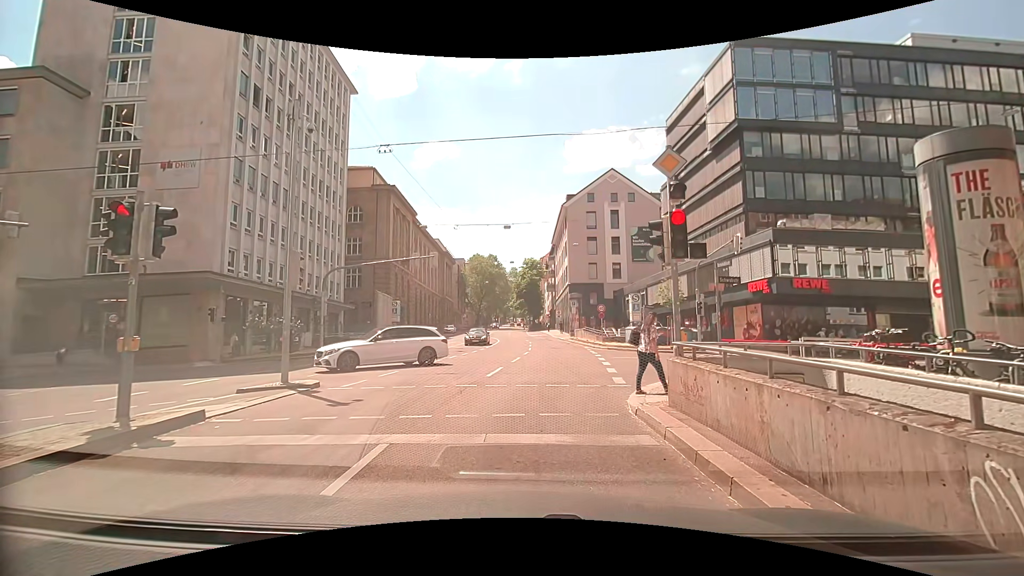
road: secondary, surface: asphalt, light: Day
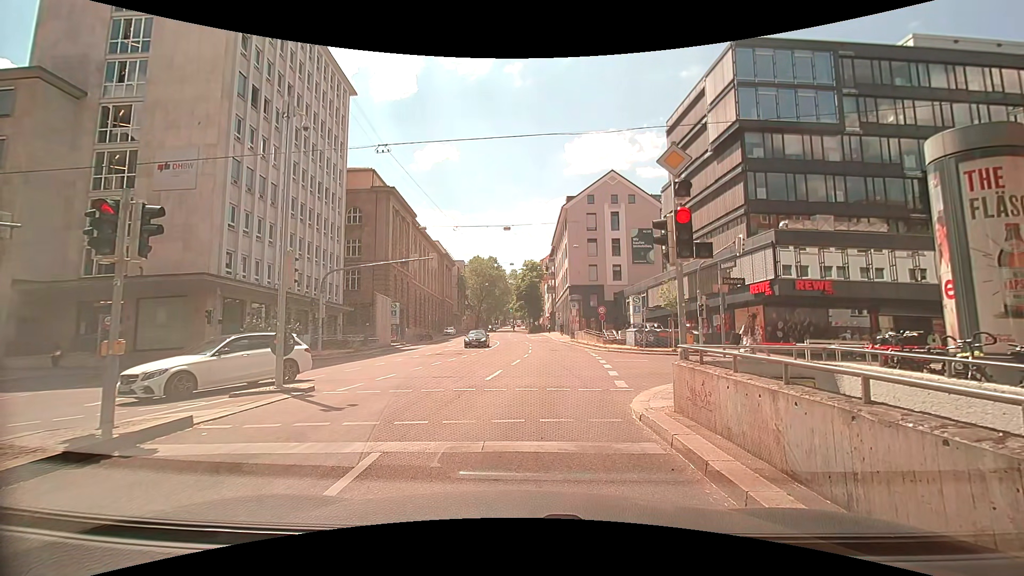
(0.0, +0.4) m; 0°
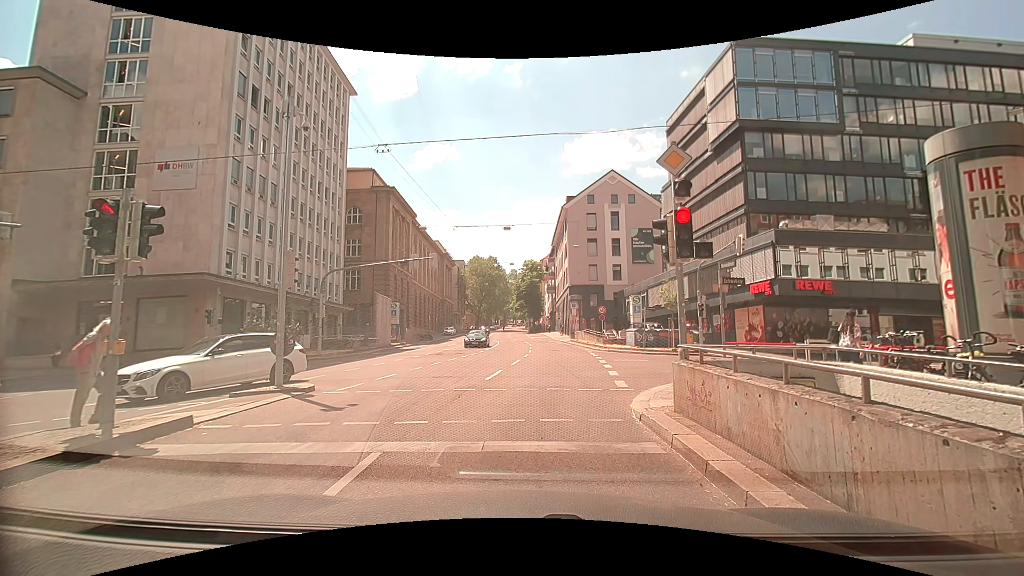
(0.0, 0.0) m; 0°
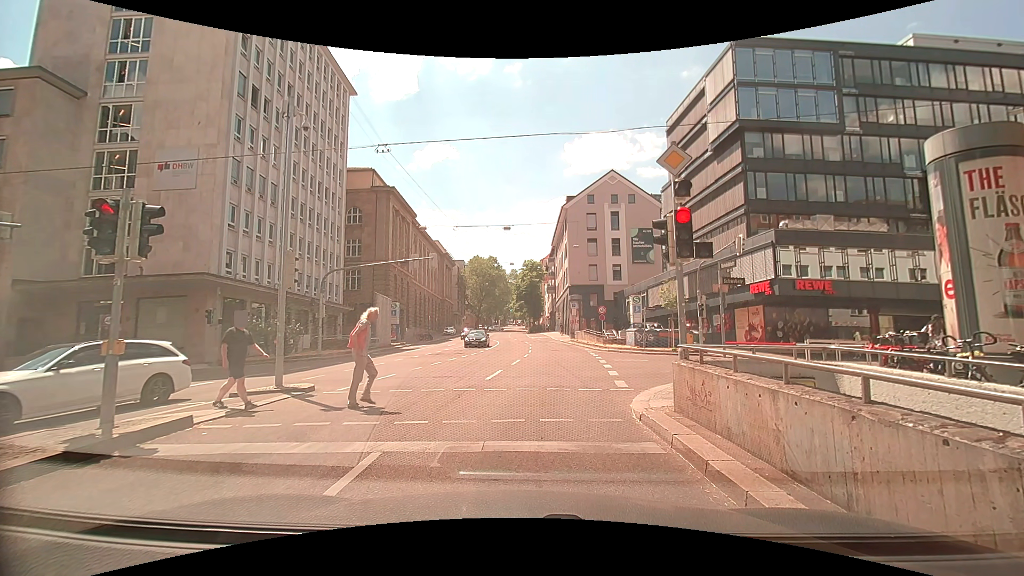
(0.0, 0.0) m; 0°
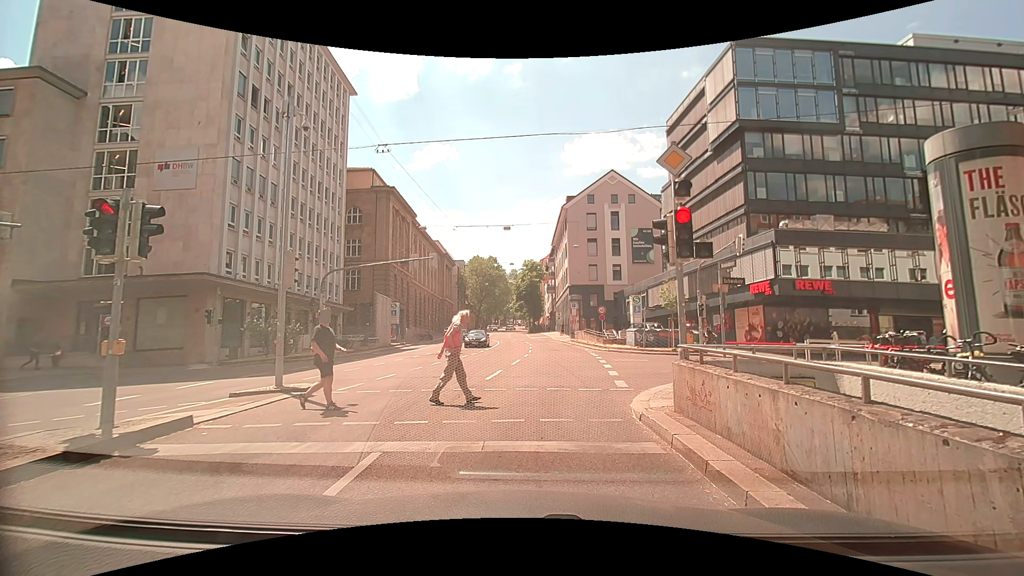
(0.0, 0.0) m; 0°
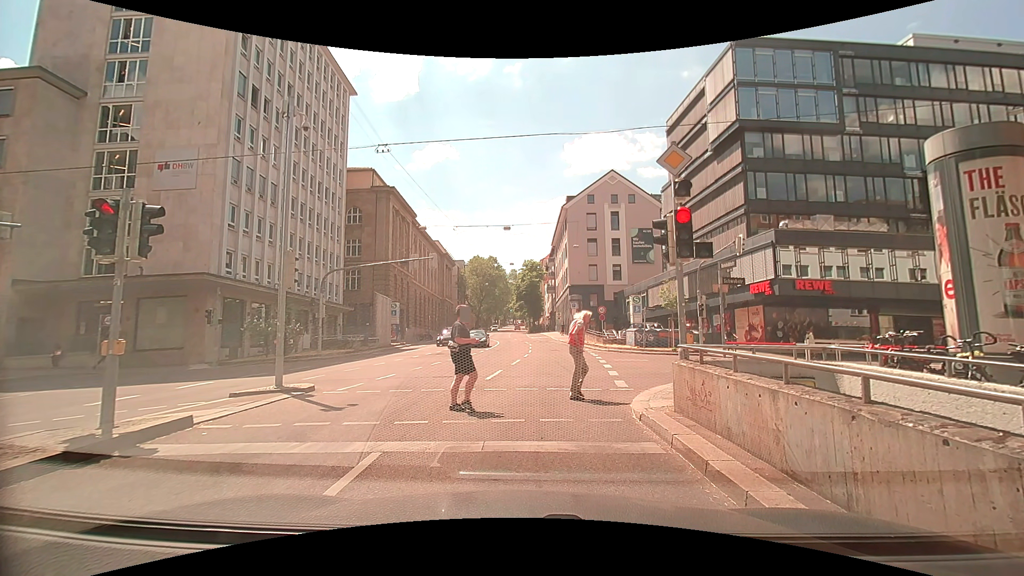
(0.0, 0.0) m; 0°
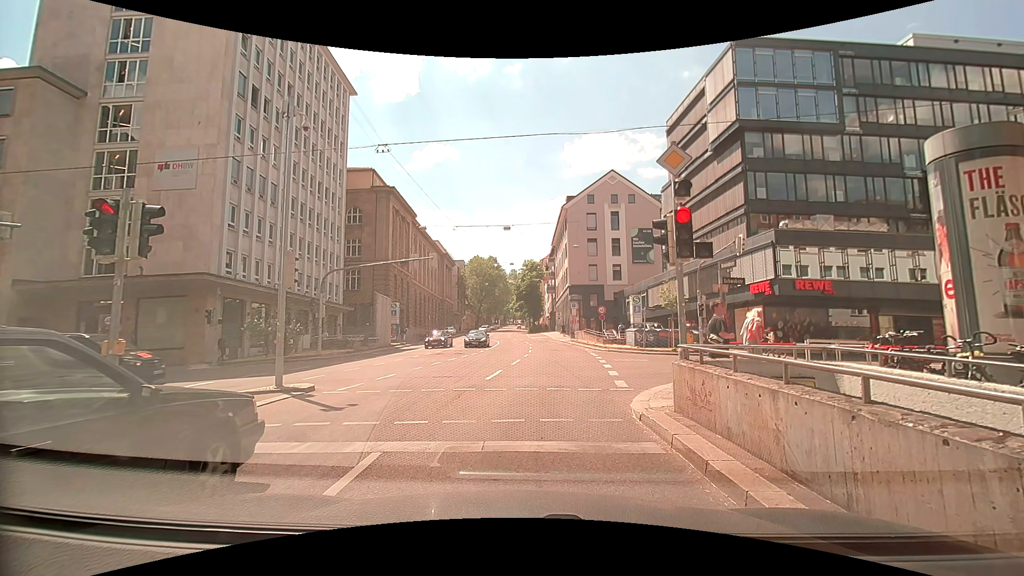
(0.0, 0.0) m; 0°
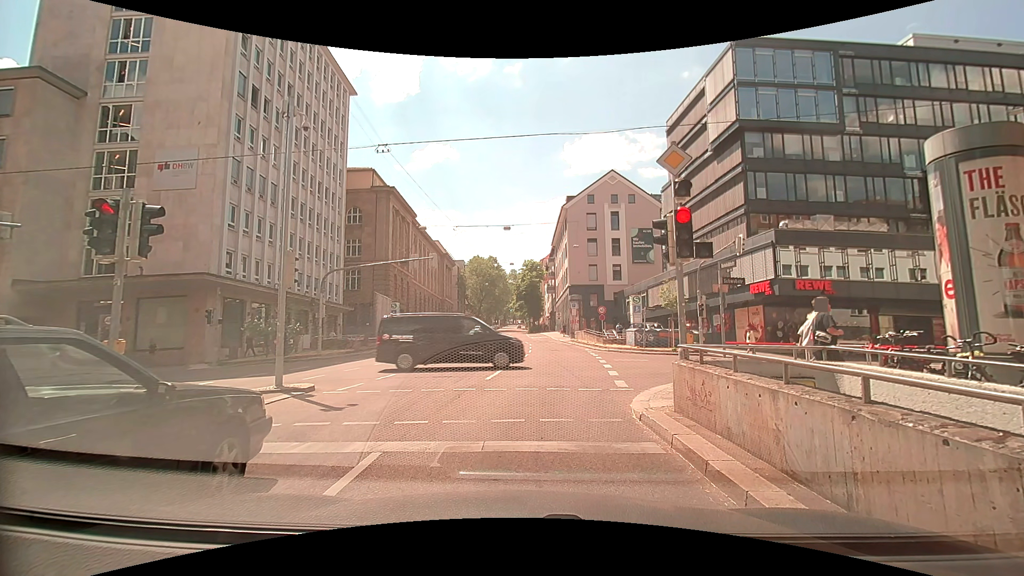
(0.0, 0.0) m; 0°
